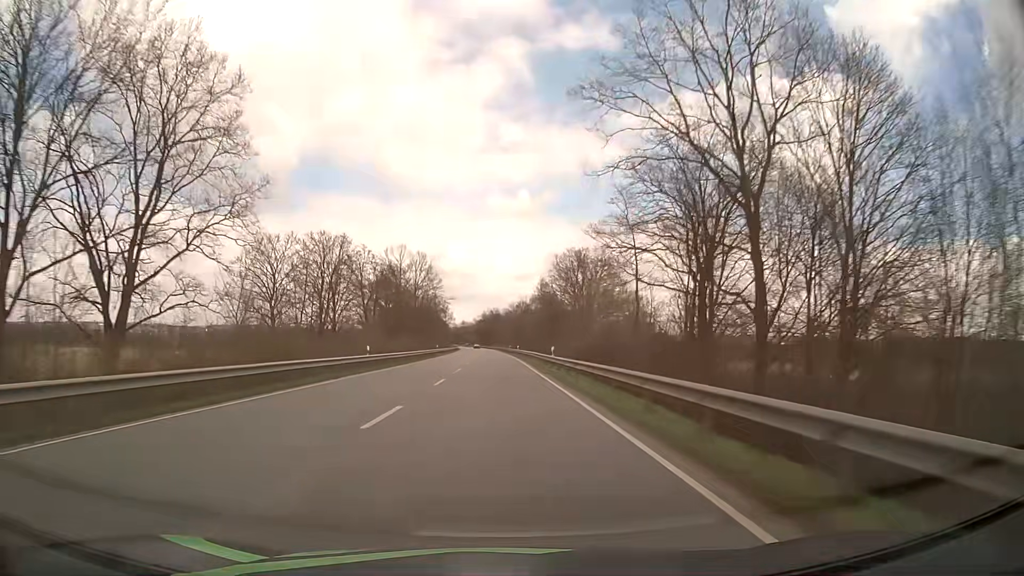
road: primary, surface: asphalt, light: Day
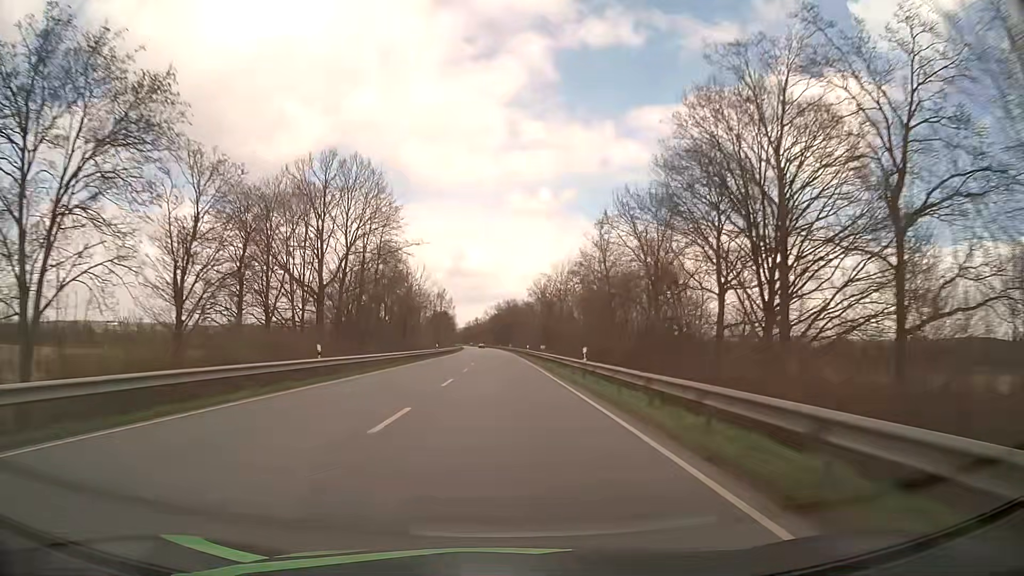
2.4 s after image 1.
(-0.9, +59.8) m; -2°
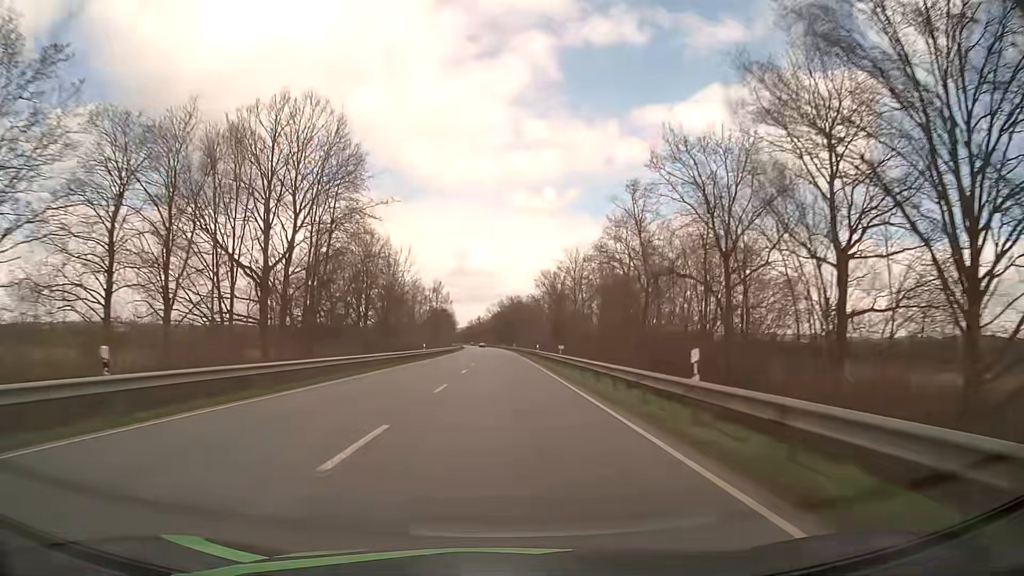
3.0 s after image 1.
(0.0, +15.0) m; 0°
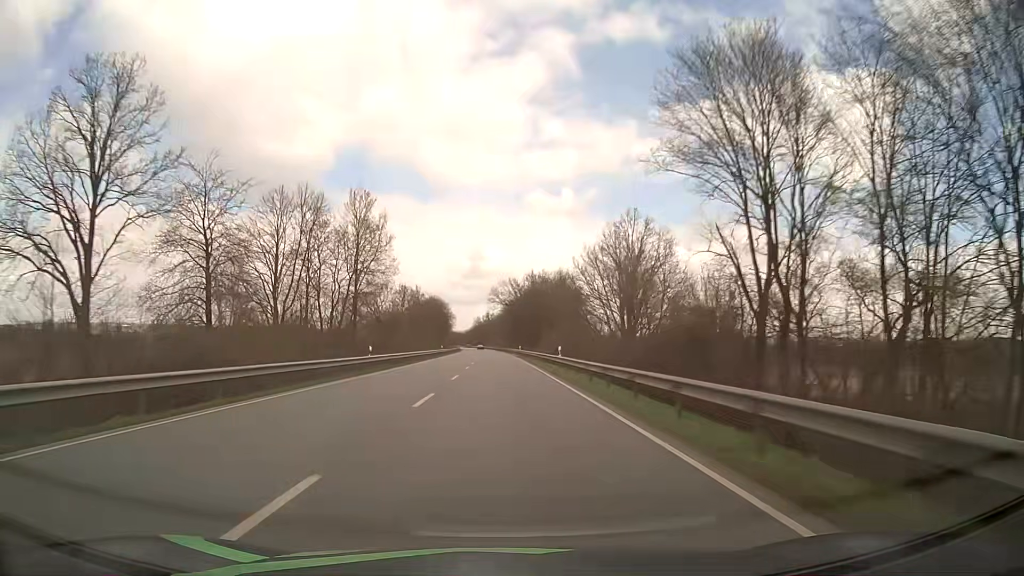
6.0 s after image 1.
(-0.7, +75.4) m; -1°
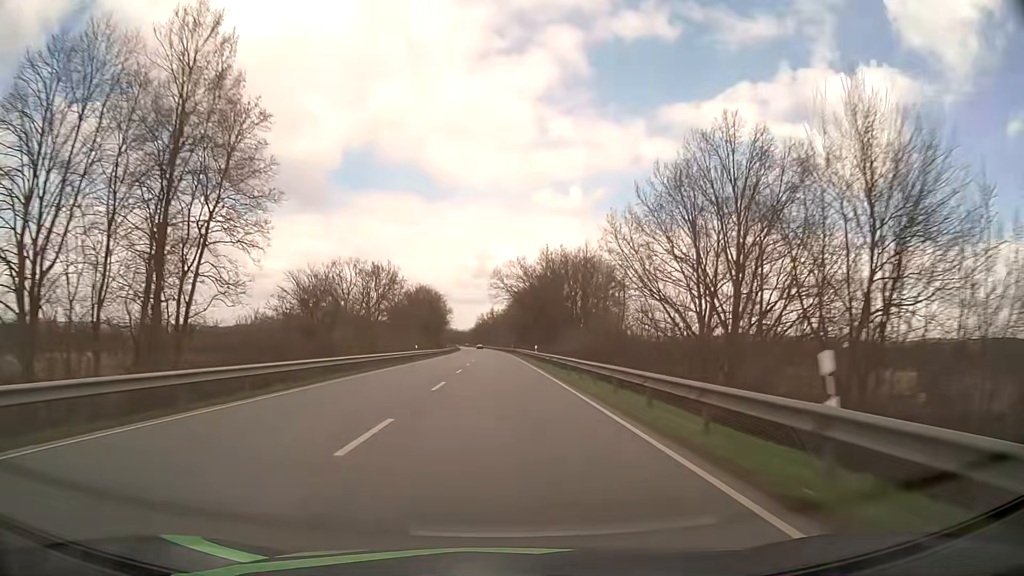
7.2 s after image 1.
(-0.1, +30.3) m; 0°
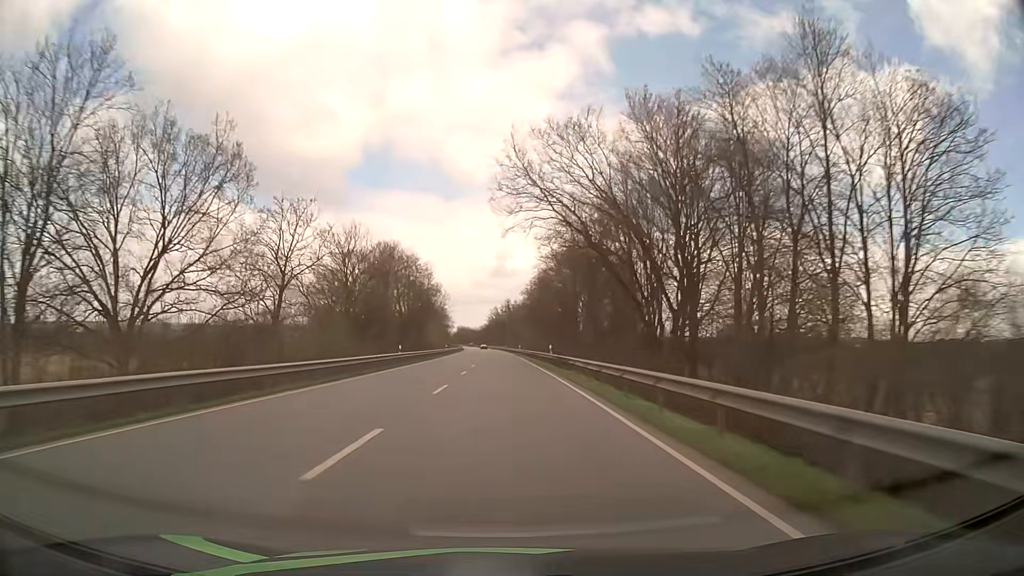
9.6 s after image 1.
(-0.8, +60.8) m; -1°
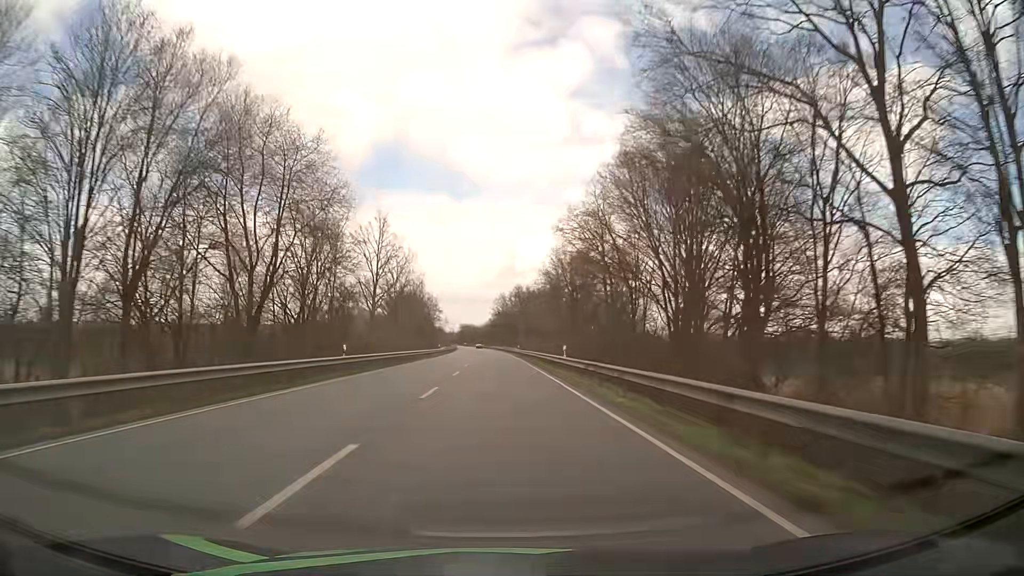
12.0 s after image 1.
(-0.4, +61.0) m; -1°
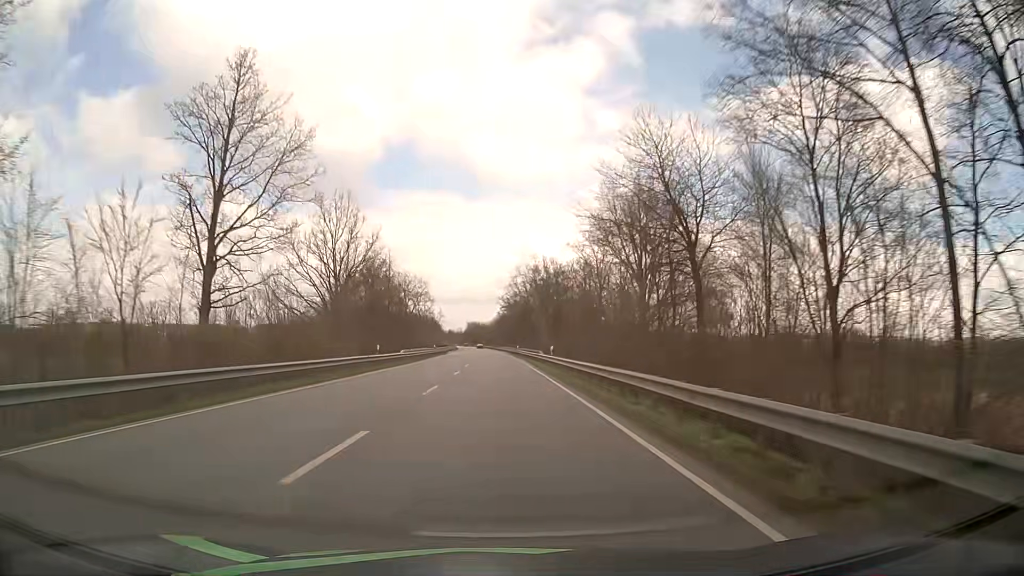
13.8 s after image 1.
(-0.1, +45.9) m; -1°
(0, +10) (0, +20) (0, +30) (0, +40) (0, +50) (-1, +60) (-1, +70) (-1, +80) (-1, +90) (-2, +100) m
